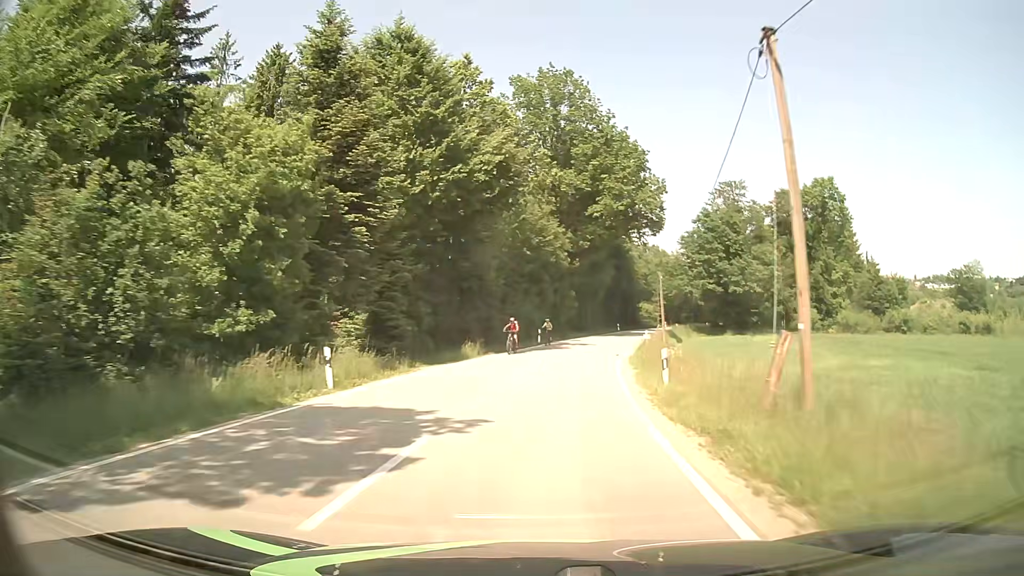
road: tertiary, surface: asphalt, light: Day
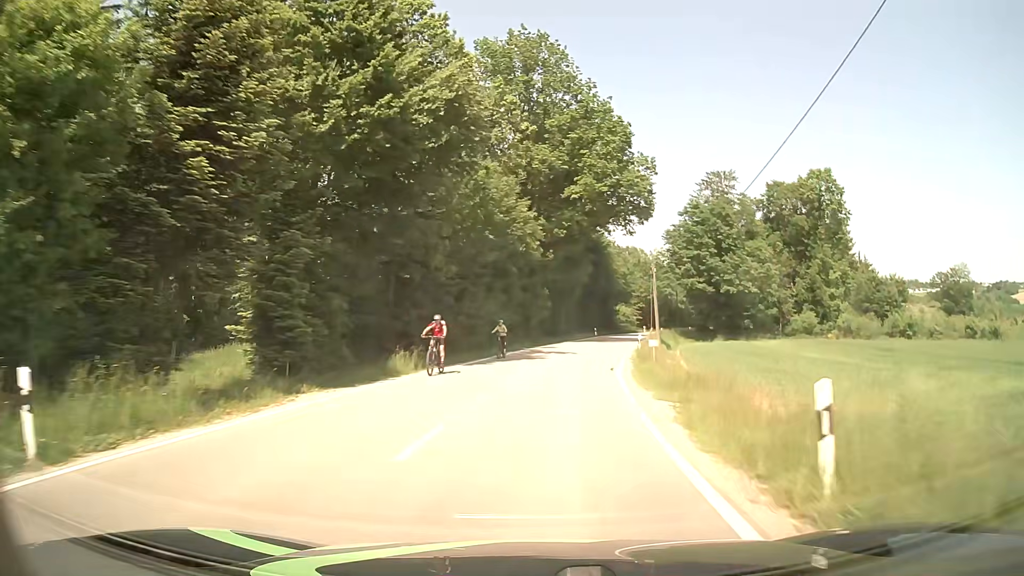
(+0.2, +9.4) m; +3°
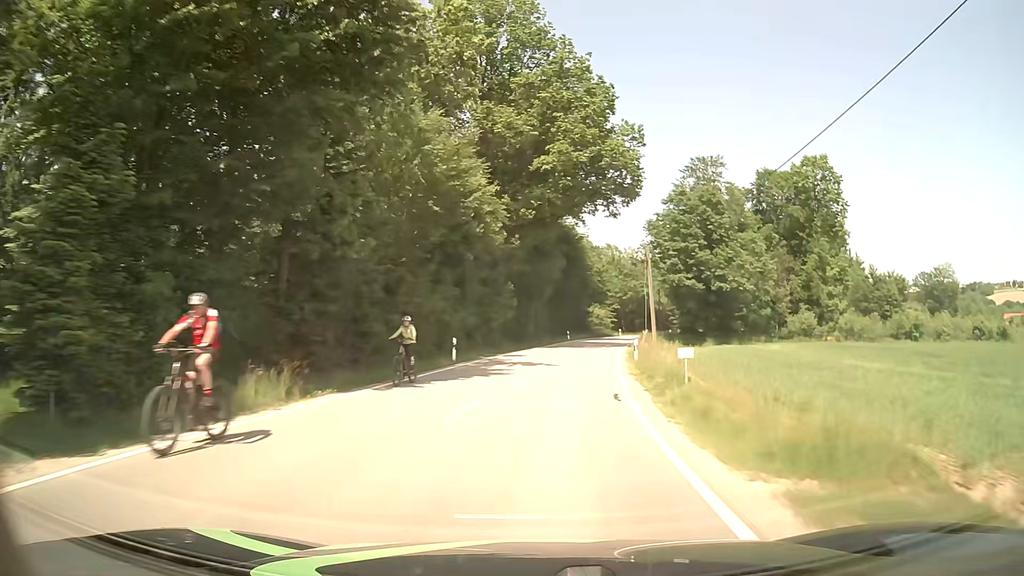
(+0.2, +9.3) m; +3°
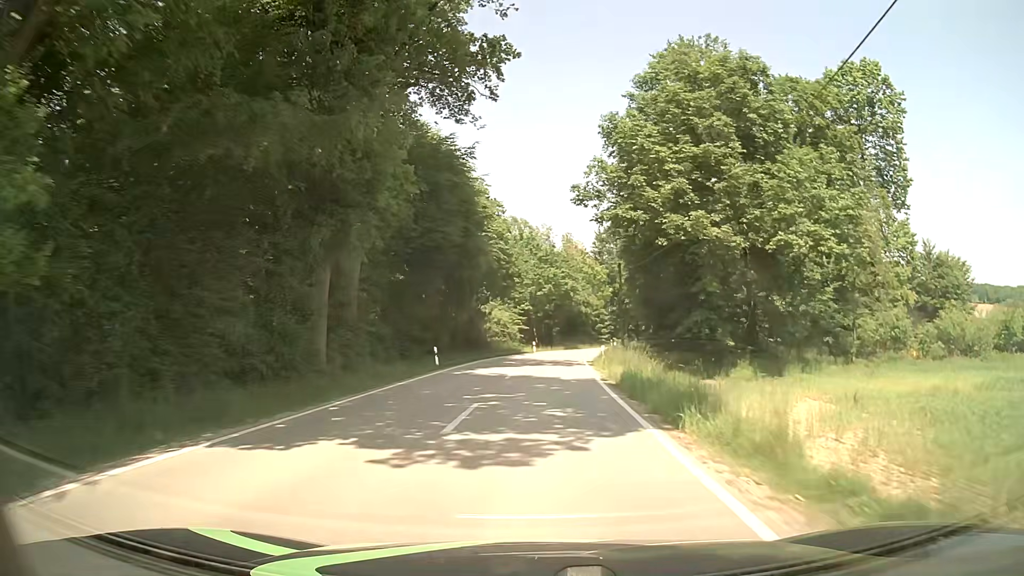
(+2.9, +37.0) m; +8°
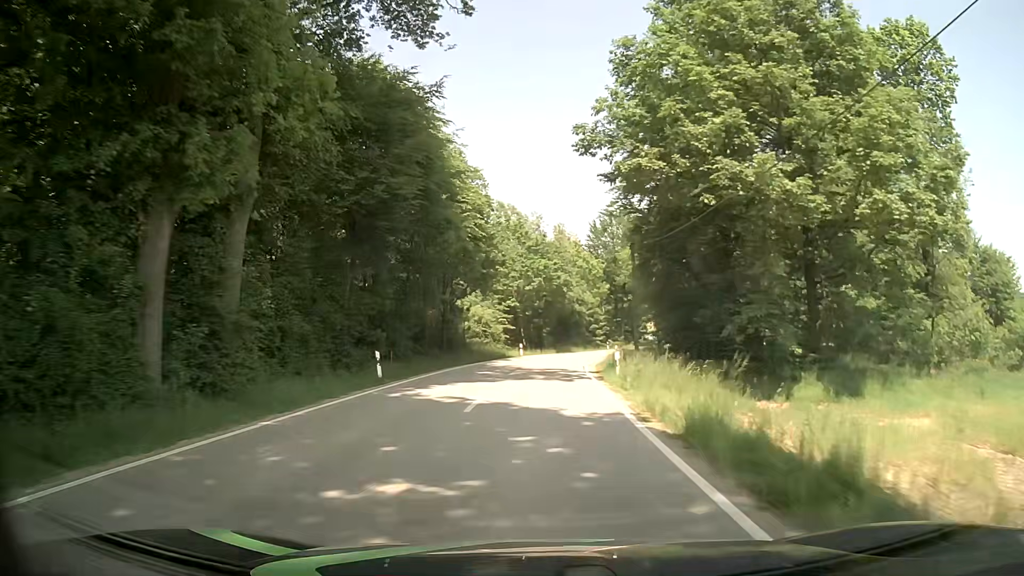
(+0.1, +9.3) m; +2°
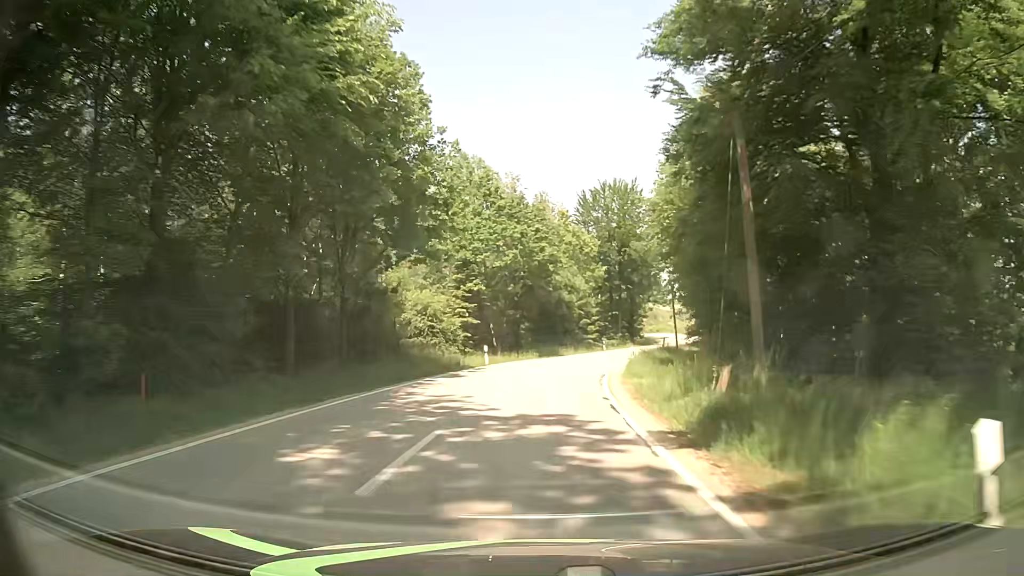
(+0.2, +18.6) m; +2°
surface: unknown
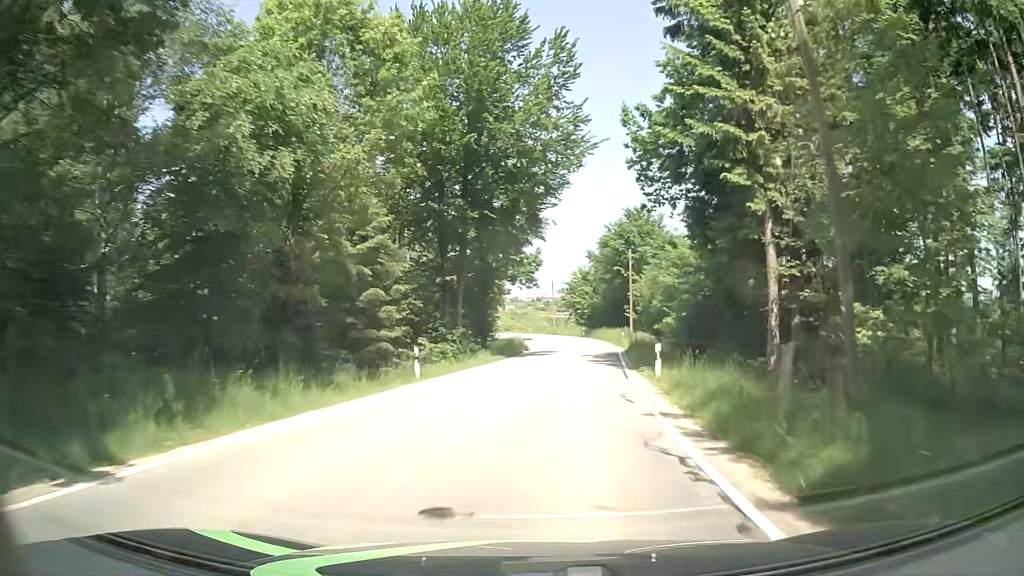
(+4.0, +44.1) m; +13°
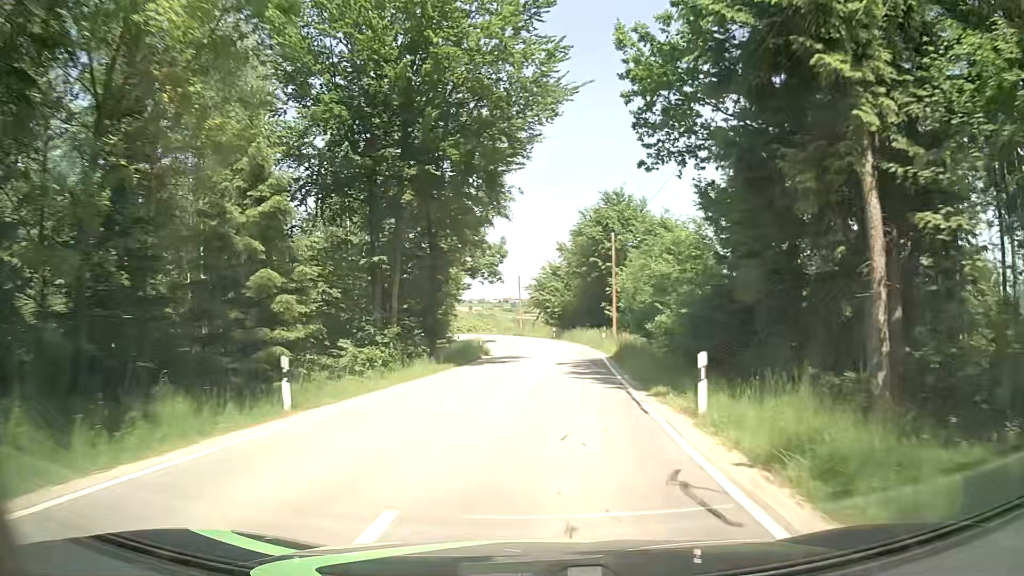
(+0.3, +8.4) m; +3°
(0, +10) (+1, +20) (+1, +30) (+2, +40) (+1, +50) (0, +60) (-3, +69) (-8, +78) (-14, +86) (-21, +94) m
